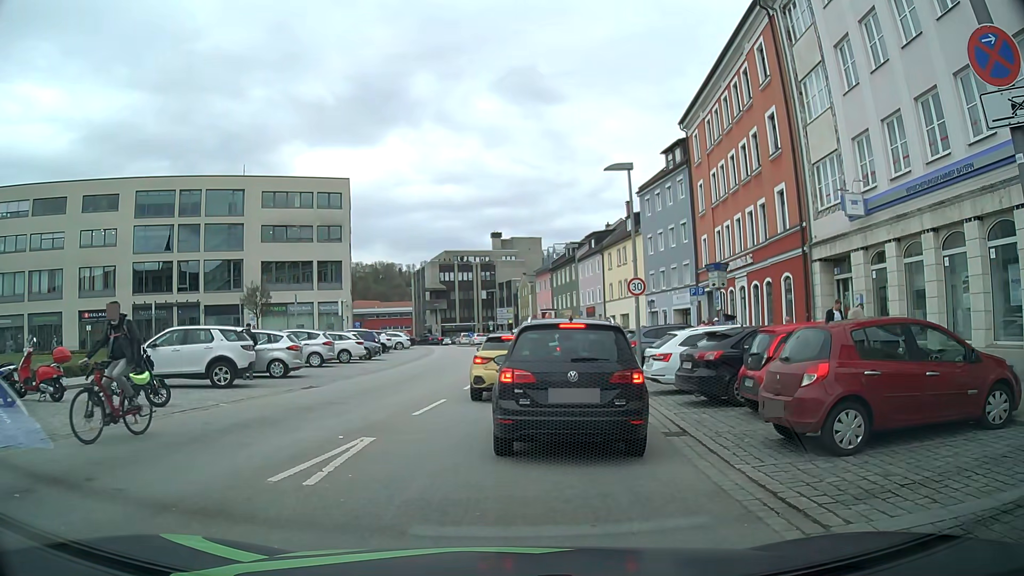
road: tertiary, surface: asphalt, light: Day
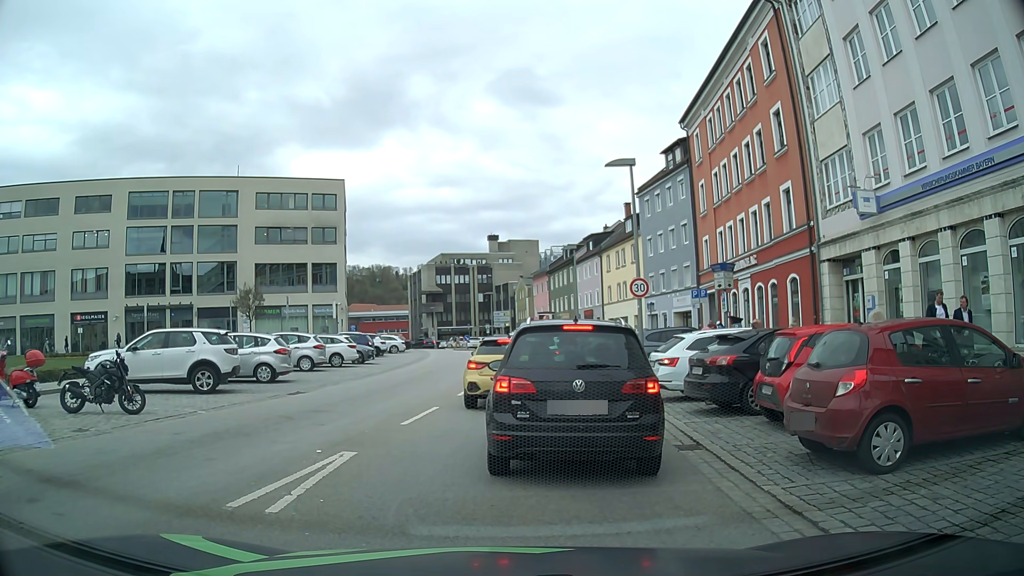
(0.0, +1.0) m; 0°
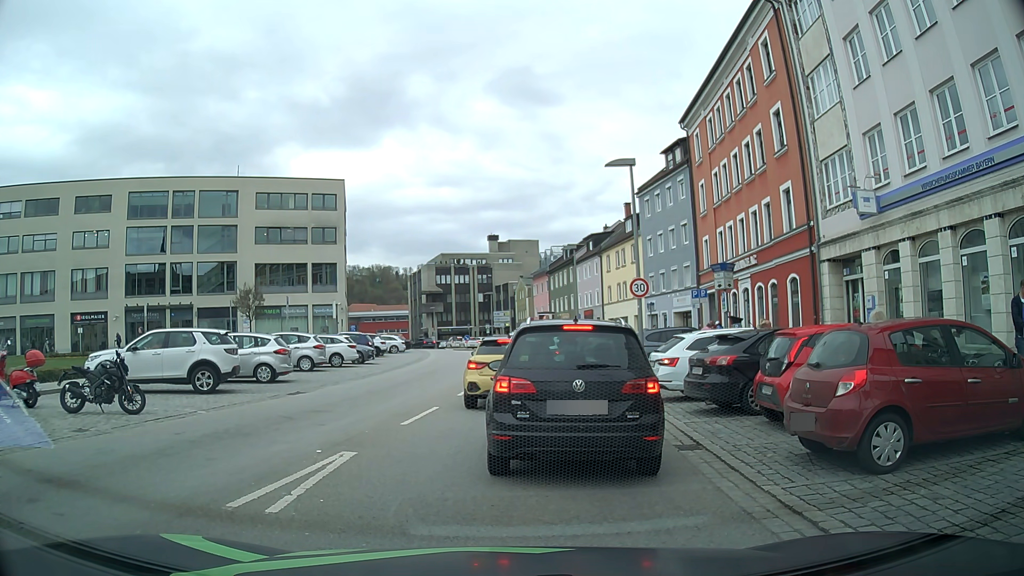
(0.0, 0.0) m; 0°
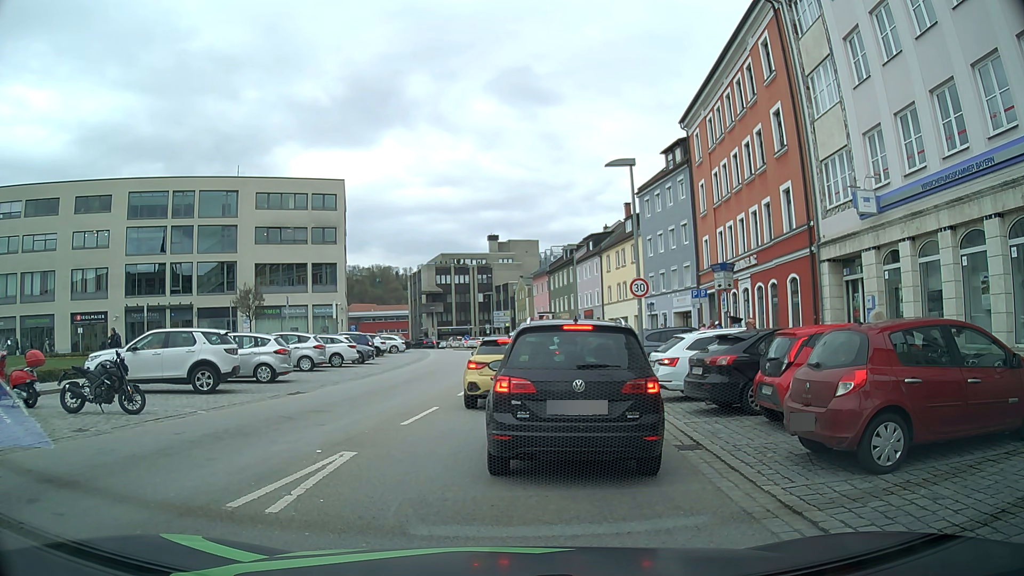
(0.0, 0.0) m; 0°
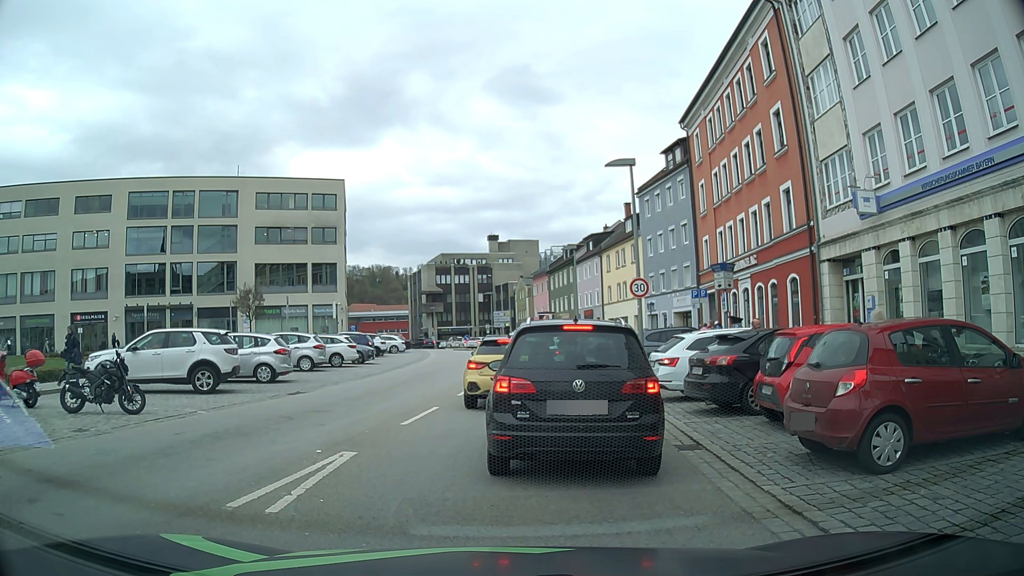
(0.0, 0.0) m; 0°
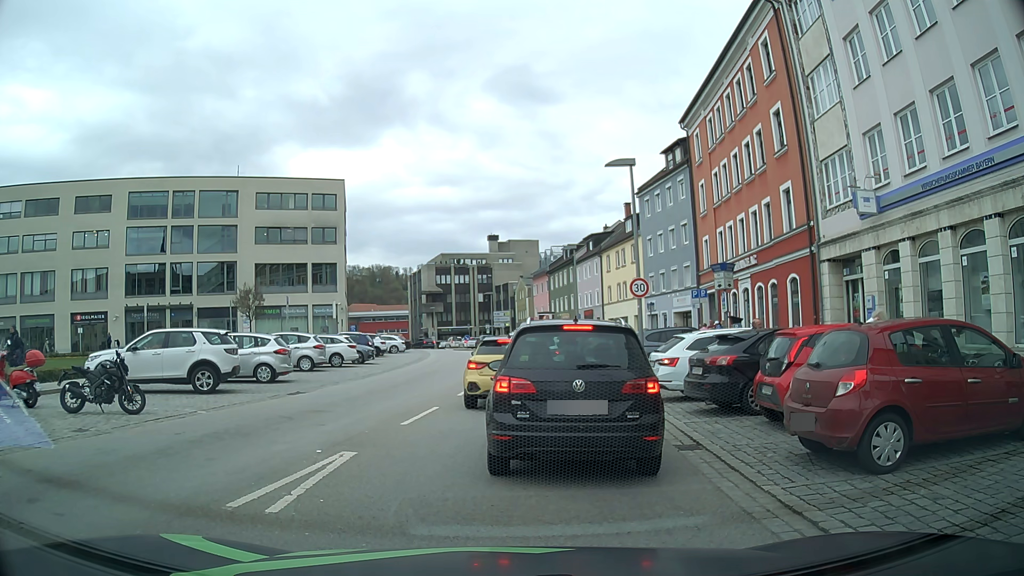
(0.0, 0.0) m; 0°
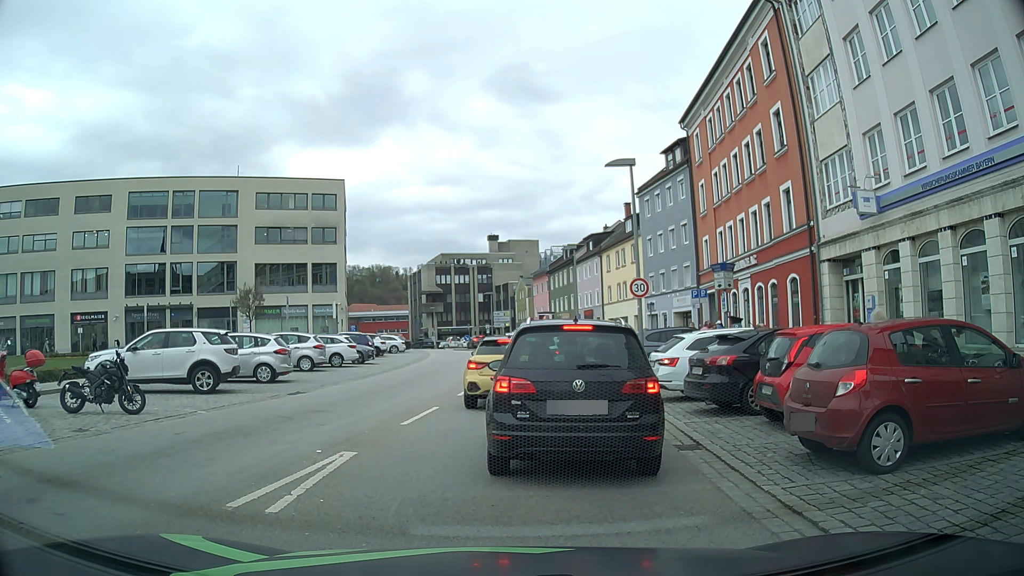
(0.0, 0.0) m; 0°
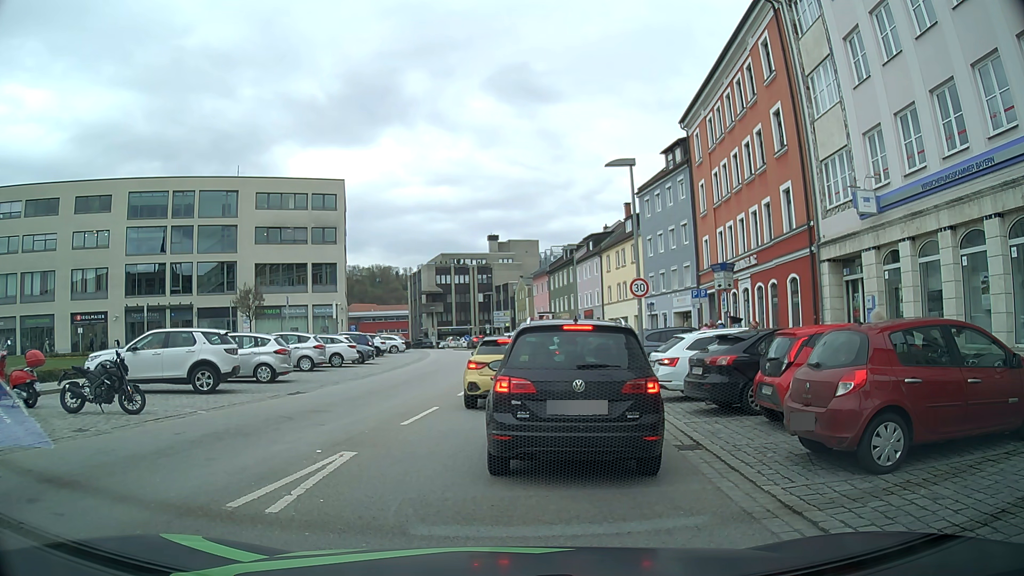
(0.0, 0.0) m; 0°
